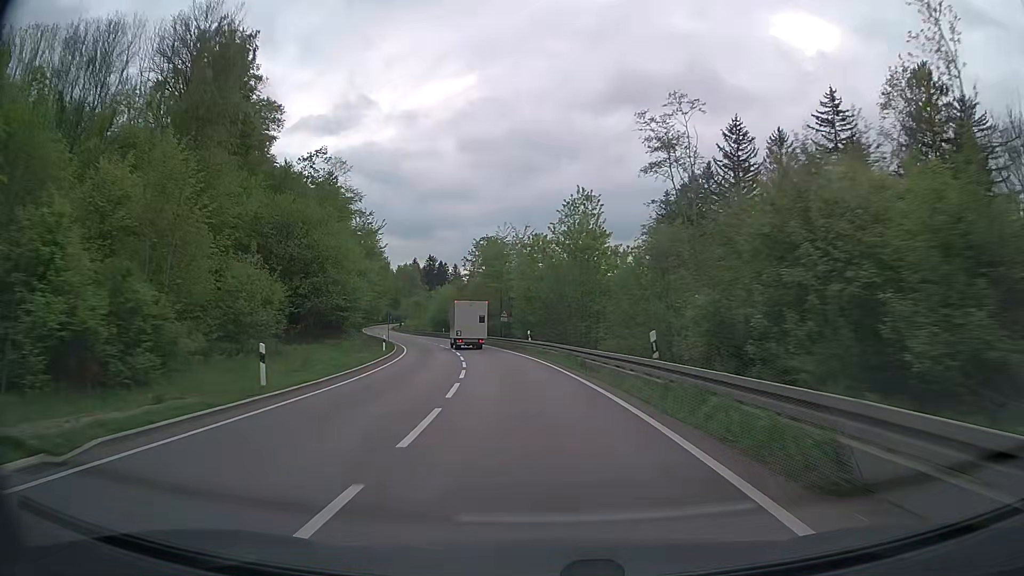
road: secondary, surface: asphalt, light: Day
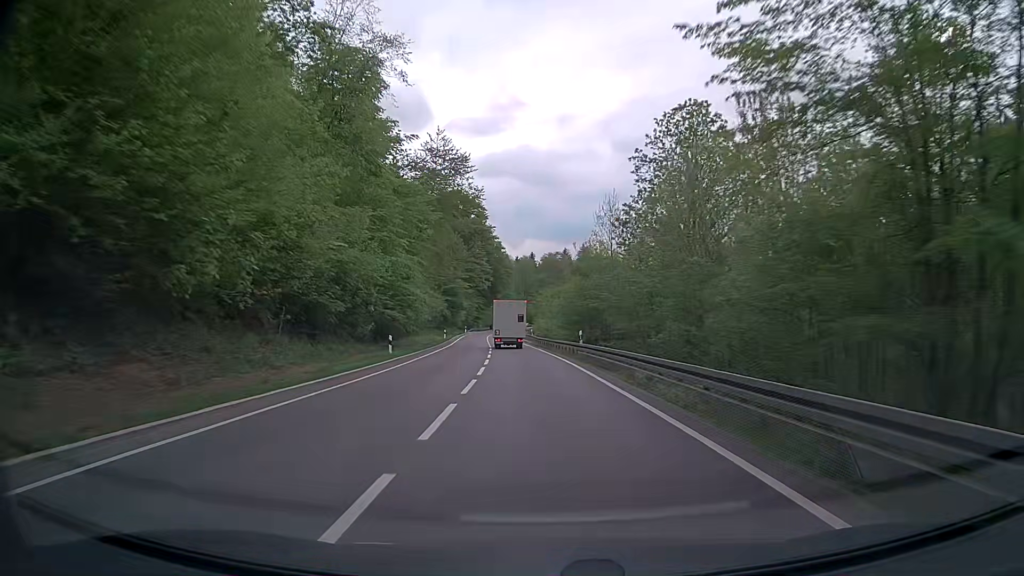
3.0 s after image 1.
(-8.0, +60.4) m; -14°
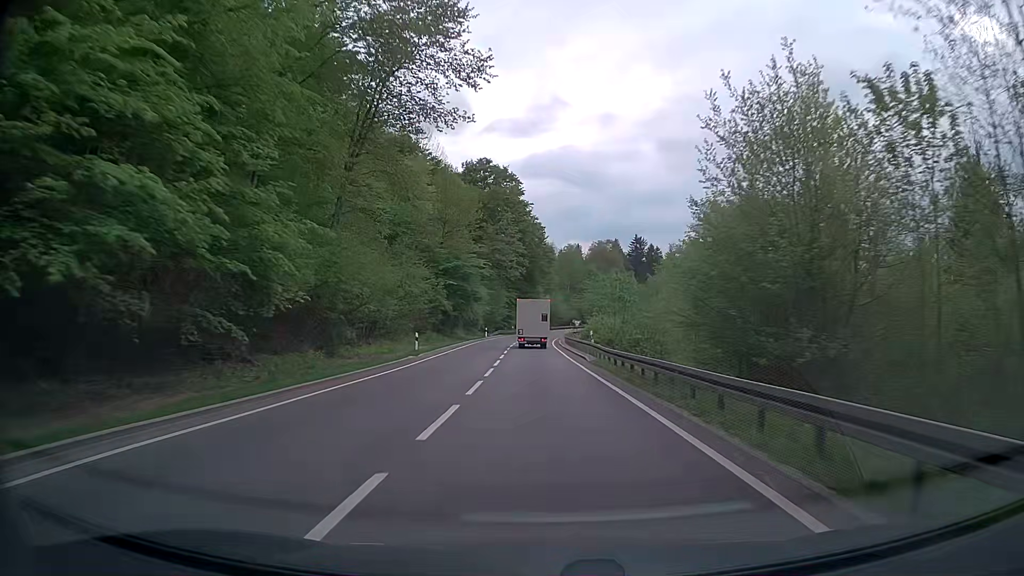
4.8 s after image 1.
(-1.4, +36.6) m; -4°
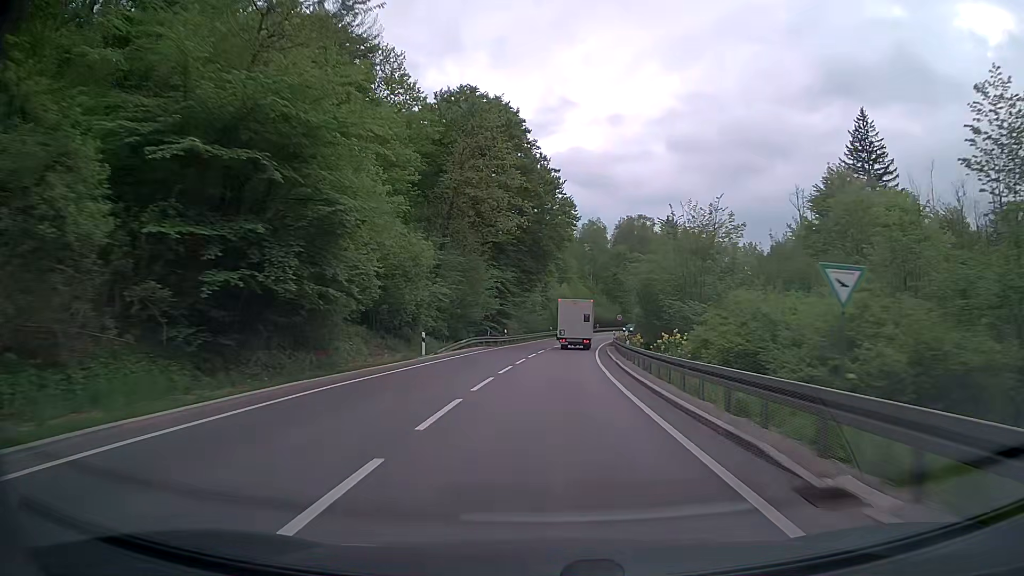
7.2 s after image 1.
(-0.6, +48.0) m; -1°
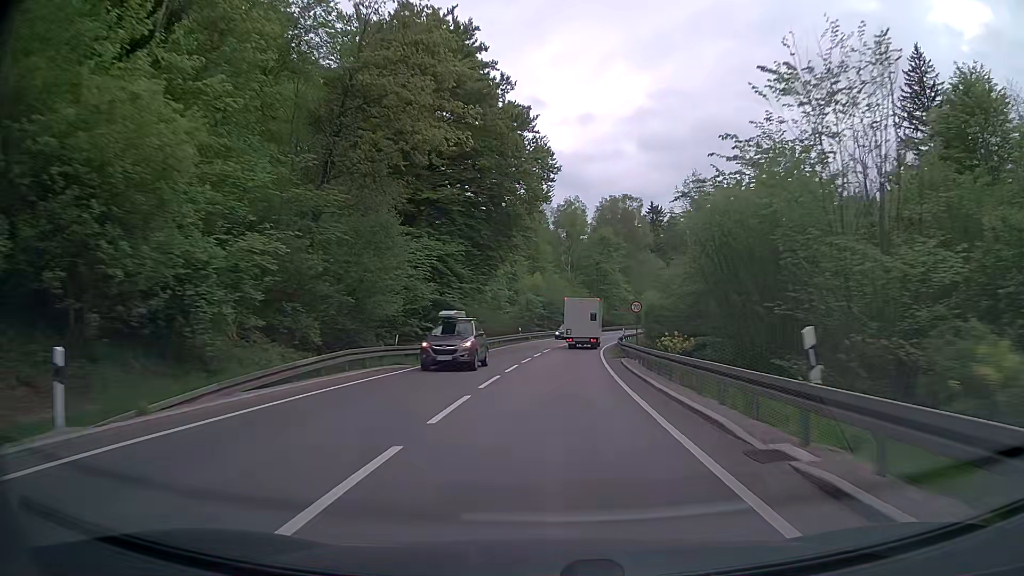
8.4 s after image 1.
(+0.5, +23.4) m; +2°
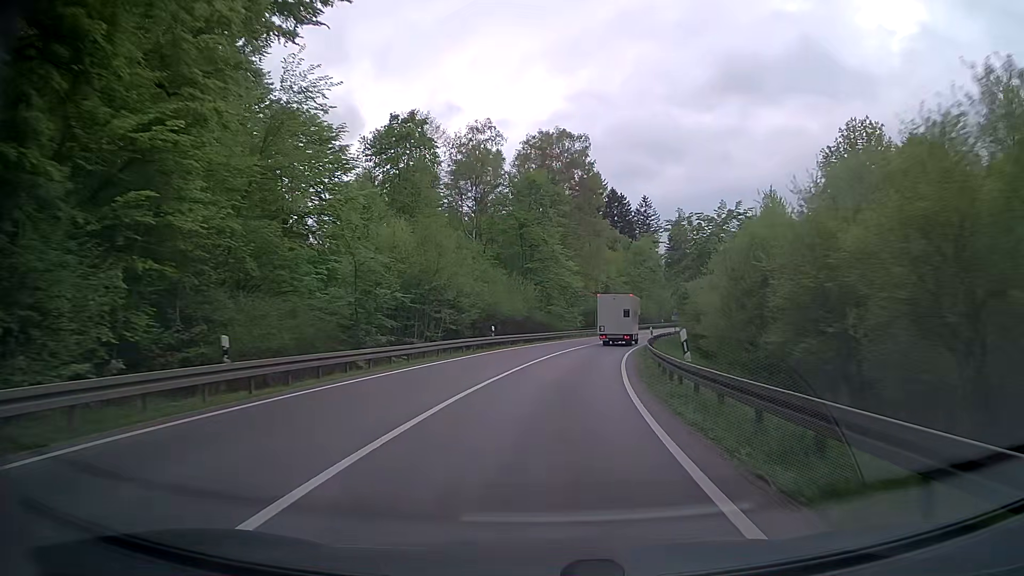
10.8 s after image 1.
(+2.5, +45.8) m; +7°
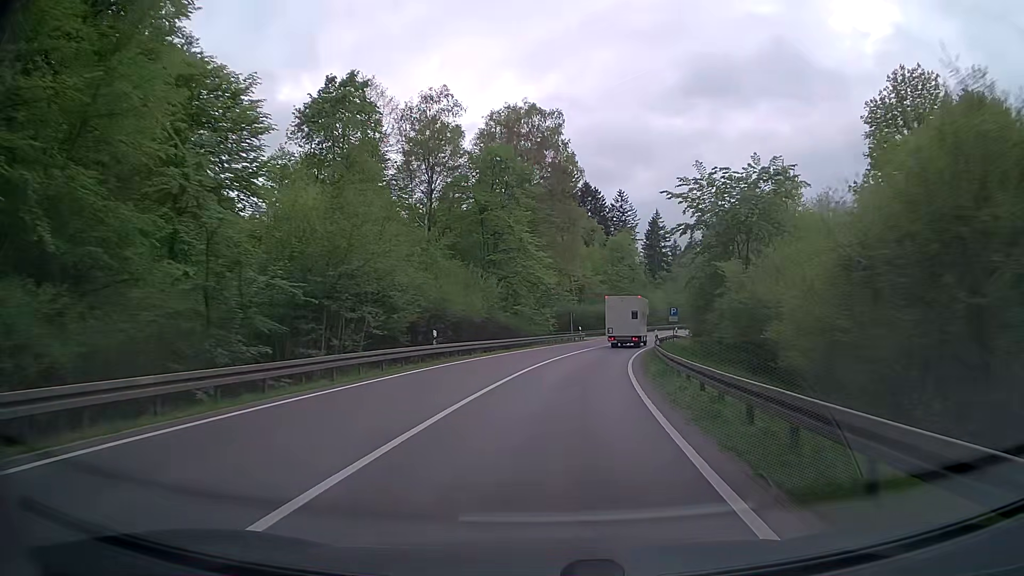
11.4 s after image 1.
(+0.2, +11.3) m; +2°
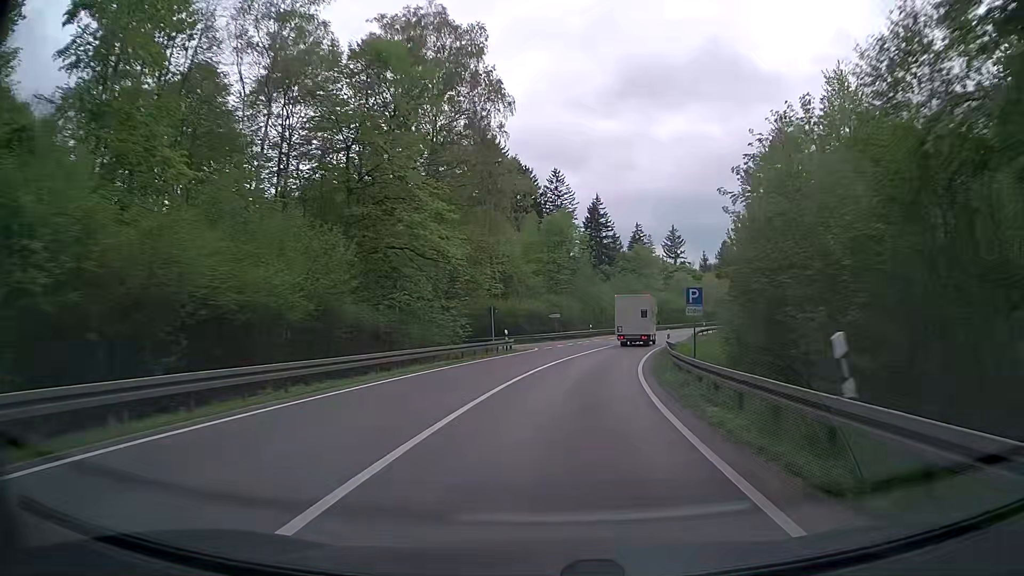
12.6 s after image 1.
(+1.1, +22.6) m; +6°
(0, +10) (+1, +20) (+3, +30) (+5, +40) (+7, +49) (+10, +59) (+13, +68) (+17, +78) (+22, +87) (+26, +95) m
